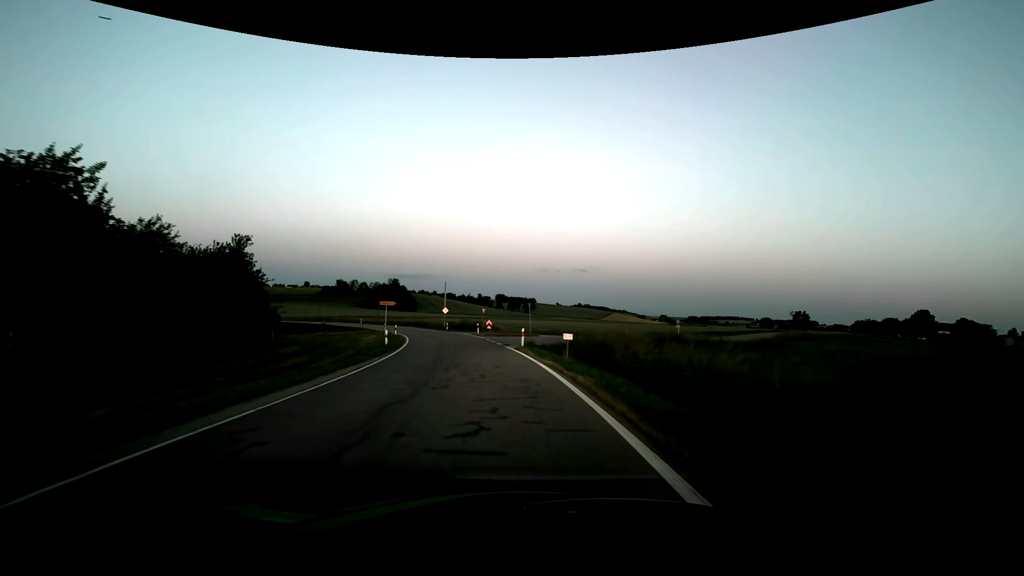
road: tertiary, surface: asphalt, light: Dusk
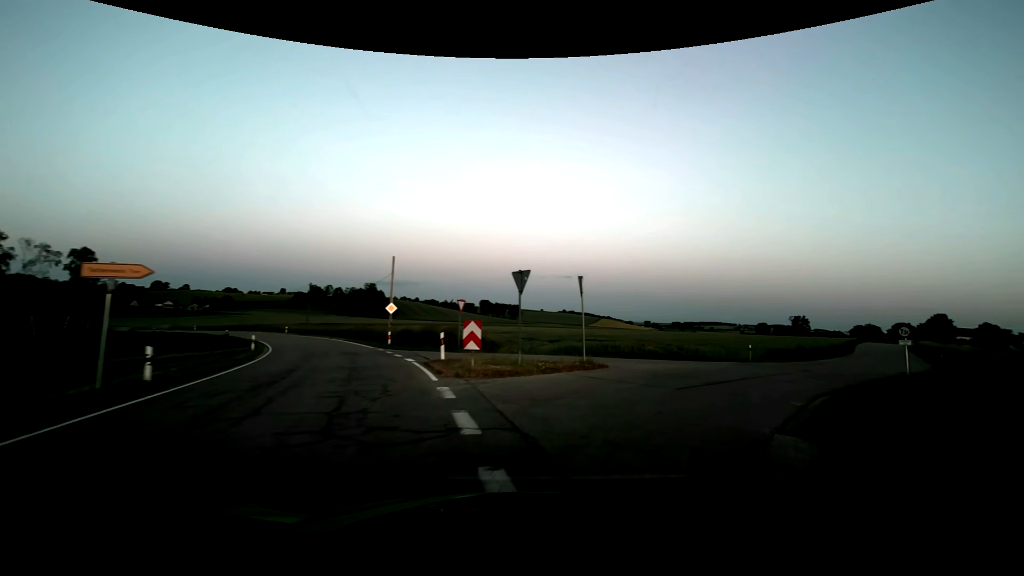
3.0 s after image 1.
(-1.7, +29.2) m; +1°
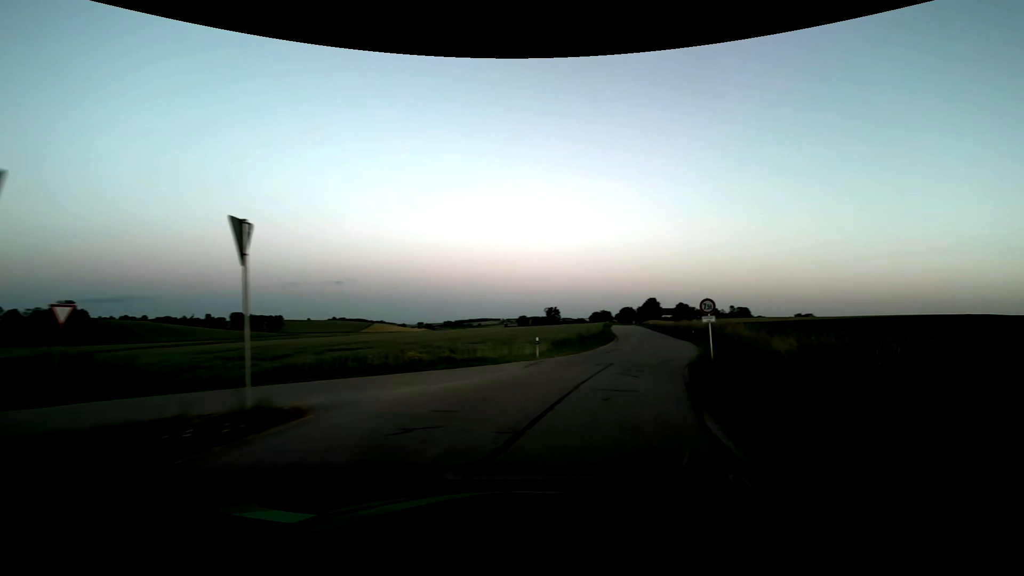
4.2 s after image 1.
(+2.0, +9.0) m; +25°
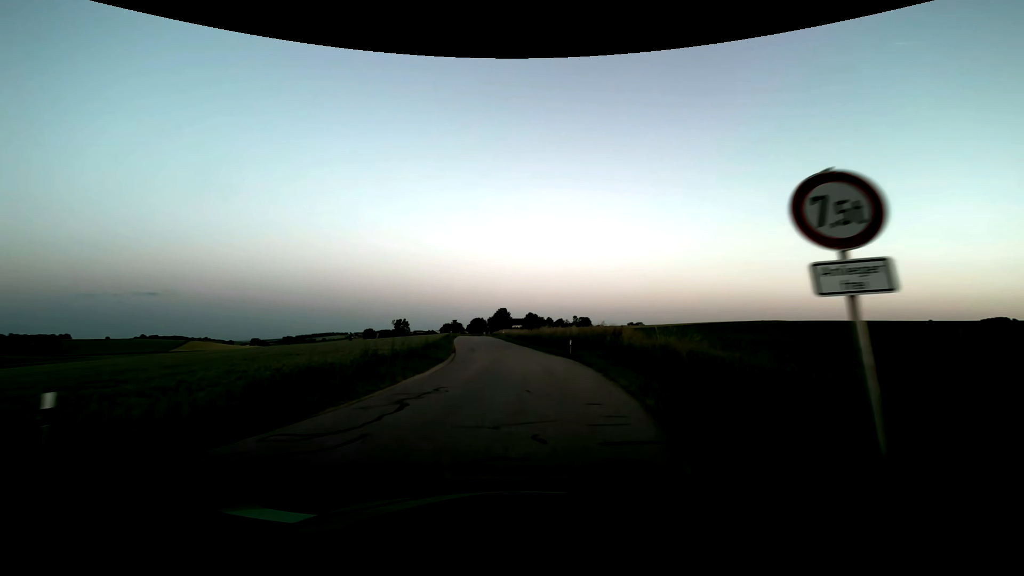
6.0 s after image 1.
(+3.8, +17.0) m; +17°
(0, +10) (0, +20) (0, +30) (-1, +40) (-2, +50) (-3, +60) (-4, +70) (-5, +80) (-6, +90) (-7, +100) m
